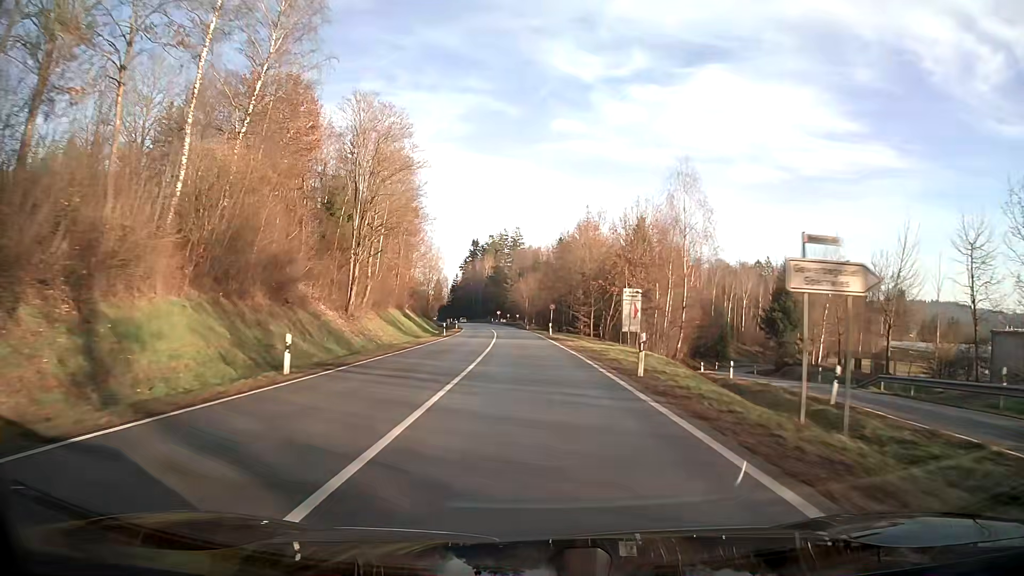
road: secondary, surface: asphalt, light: Day
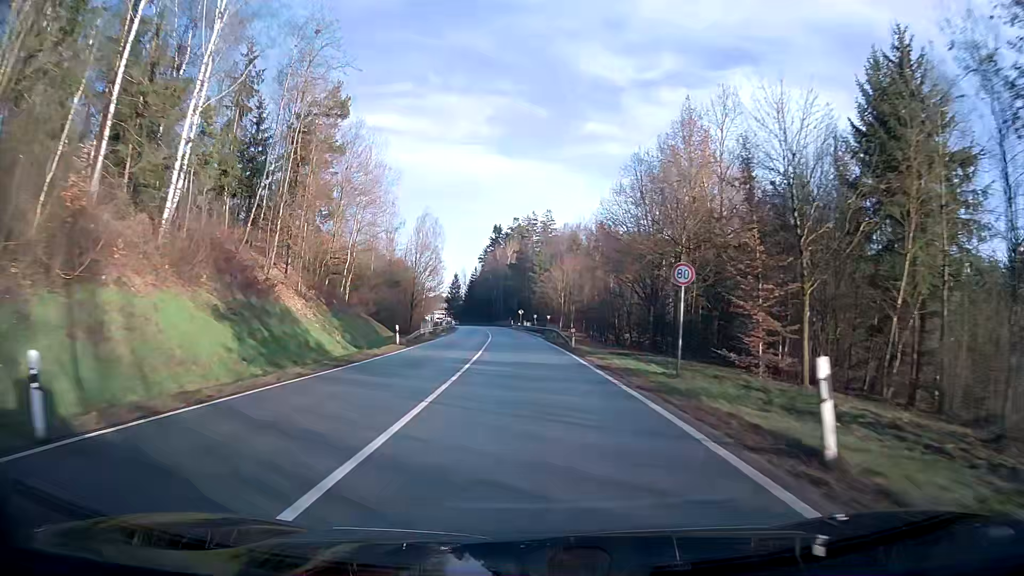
(-1.1, +50.1) m; -3°
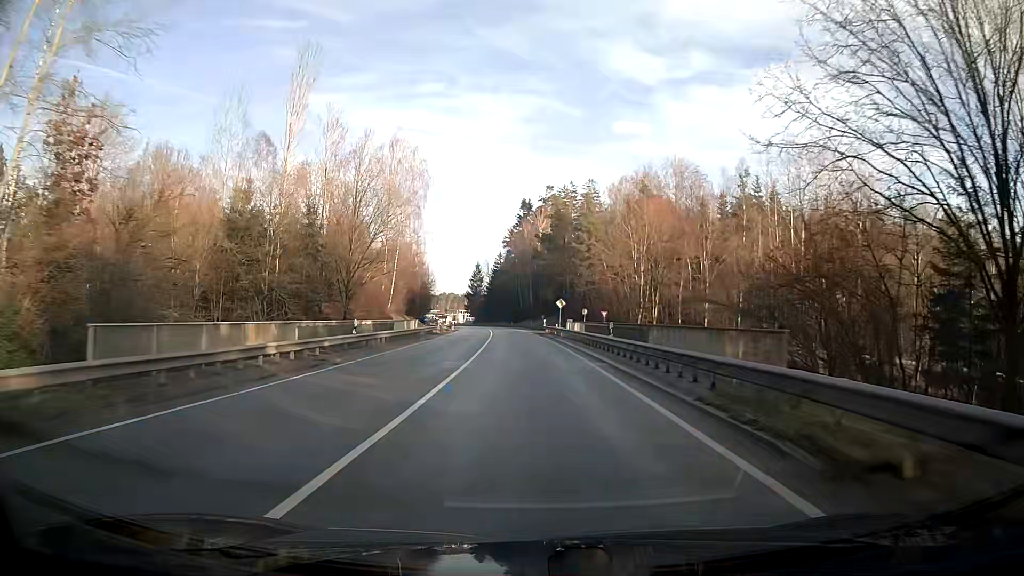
(-1.2, +49.1) m; -3°
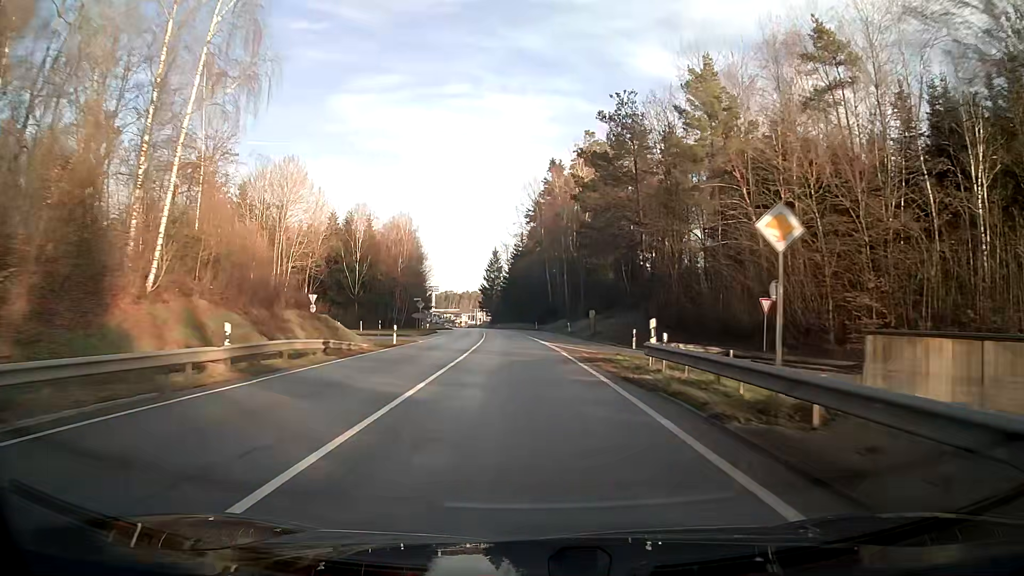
(-1.0, +47.9) m; -2°
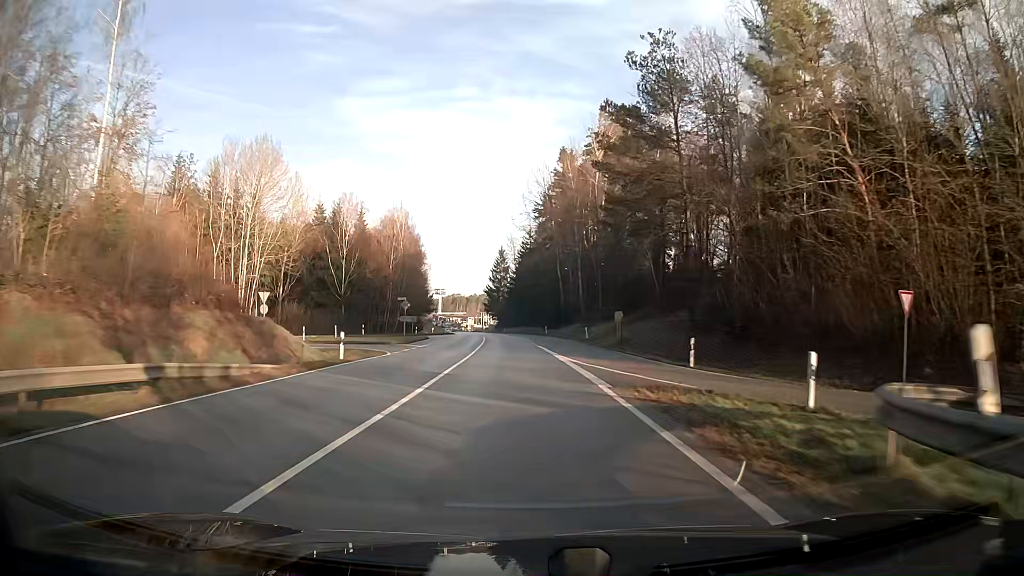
(-0.1, +11.7) m; -1°
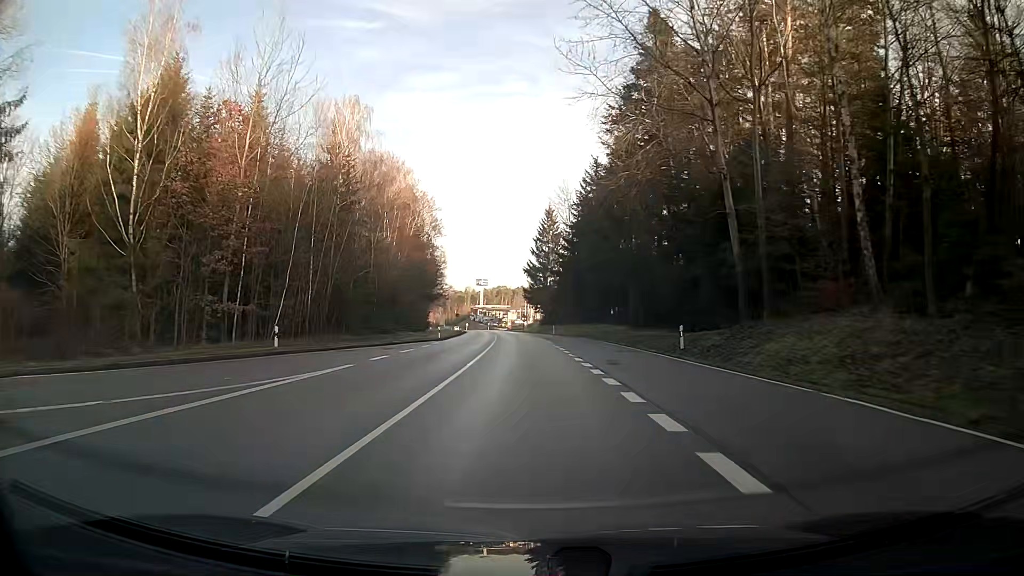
(-2.4, +58.6) m; -4°
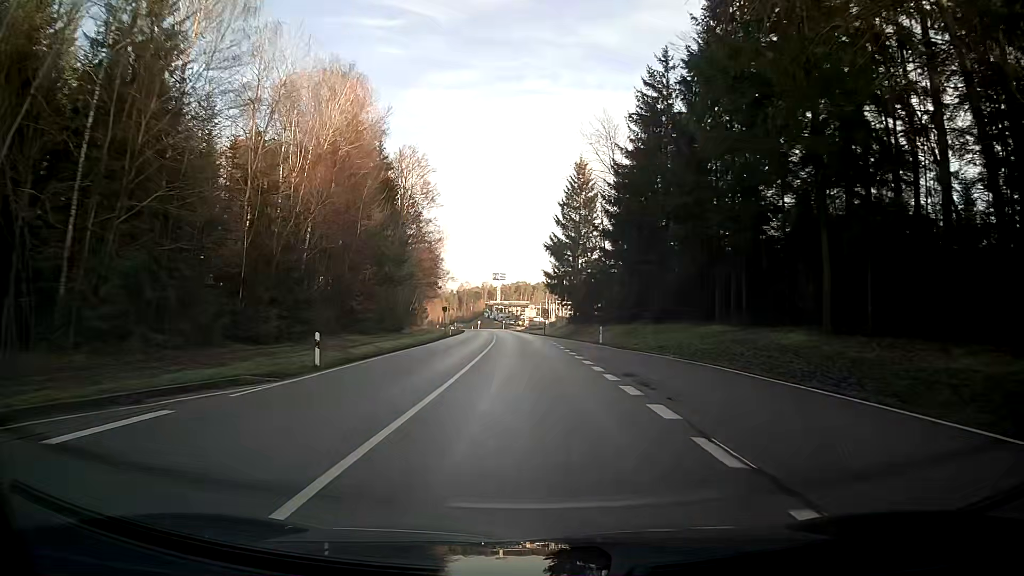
(-0.6, +35.2) m; -2°
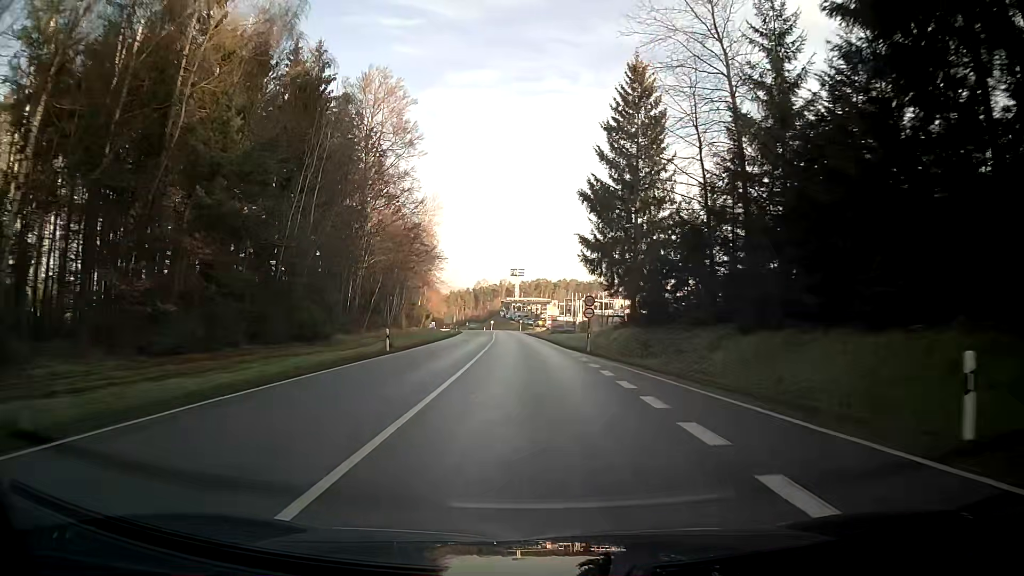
(-0.5, +35.0) m; -2°
